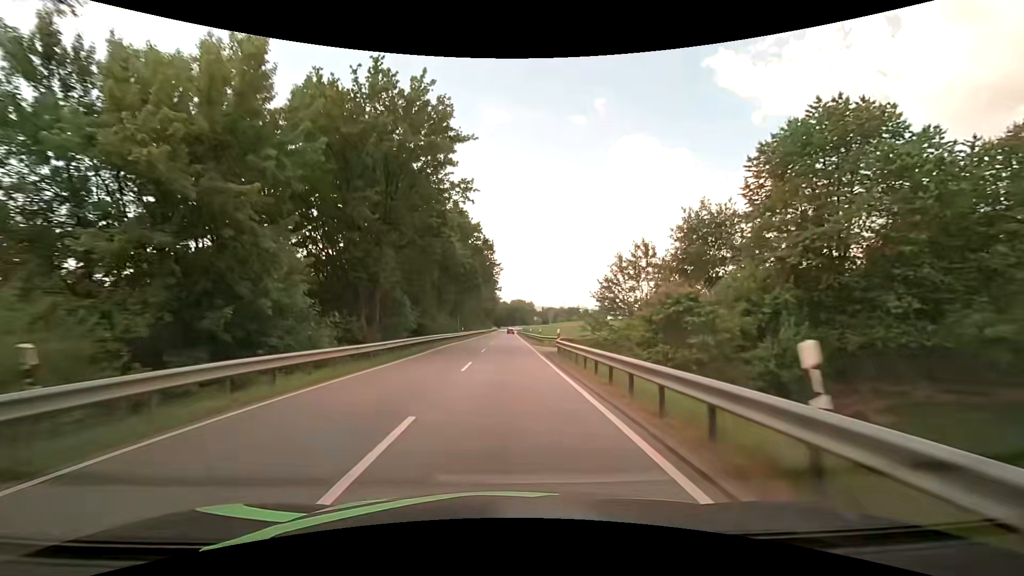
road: secondary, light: Day
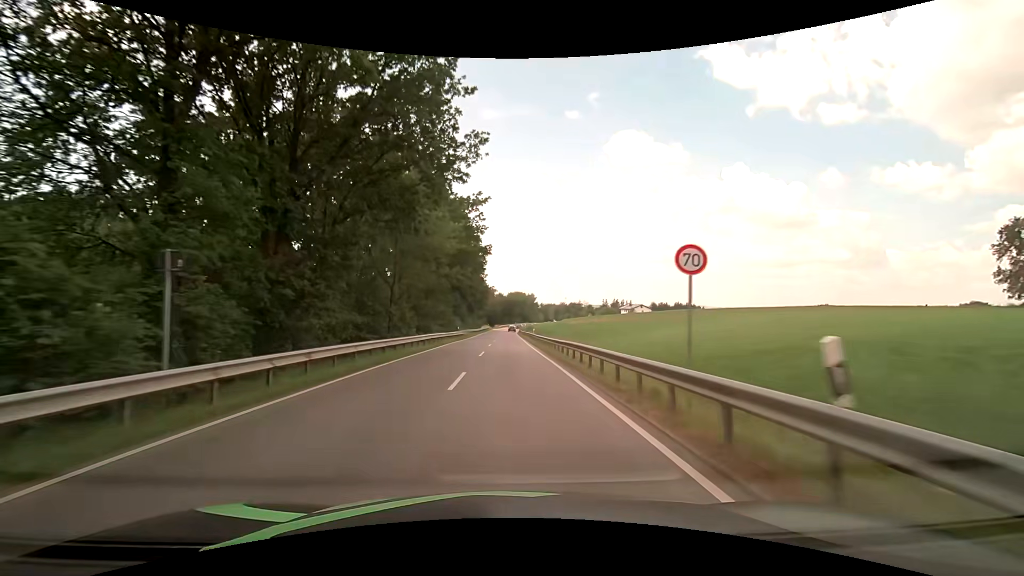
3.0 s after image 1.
(-0.1, +53.0) m; 0°
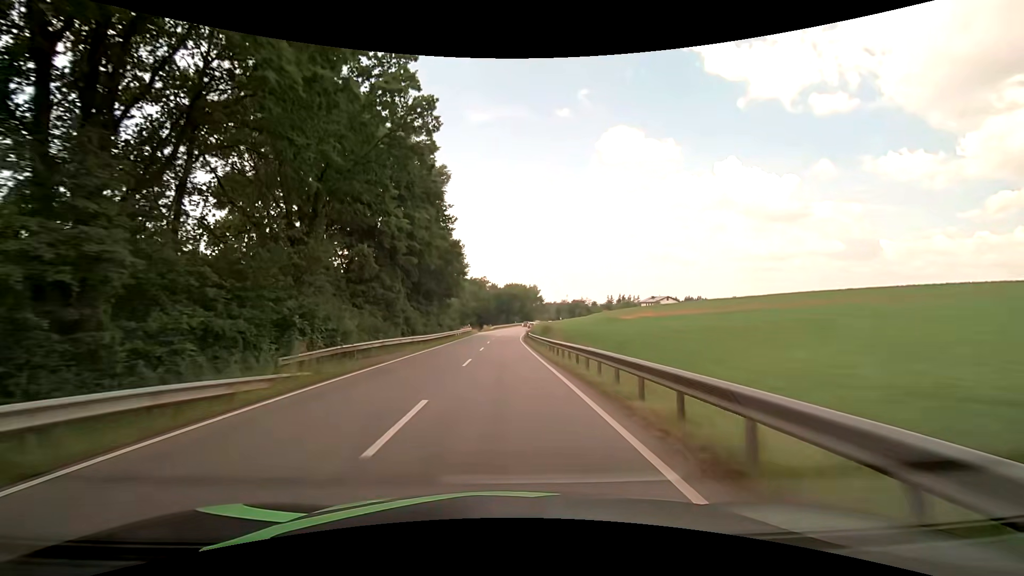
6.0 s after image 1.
(+0.3, +53.2) m; 0°
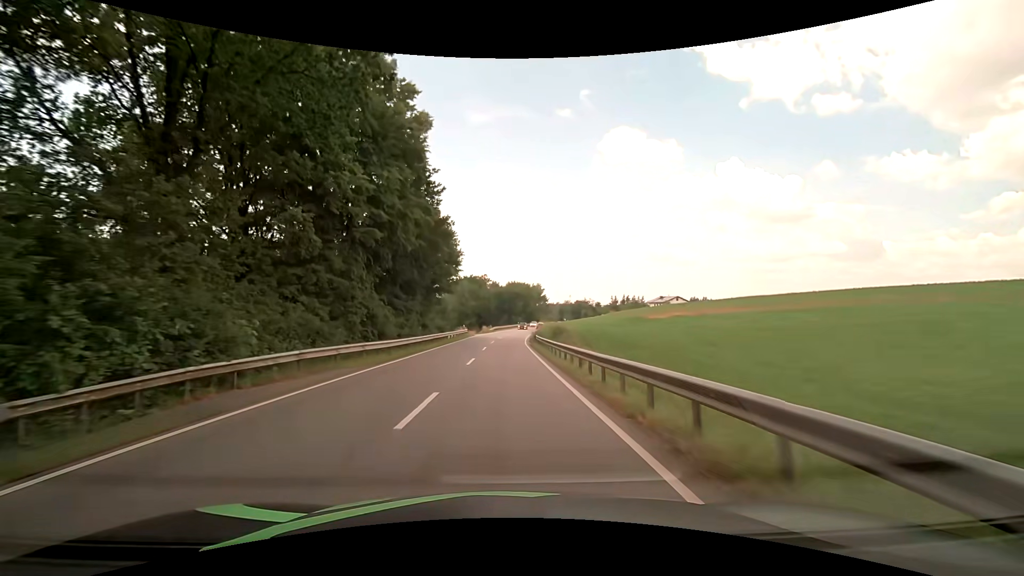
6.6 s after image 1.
(0.0, +10.6) m; -1°
(0, +10) (0, +20) (0, +30) (+1, +40) (+1, +50) (+2, +60) (+3, +70) (+4, +80) (+5, +90) (+6, +100) m
